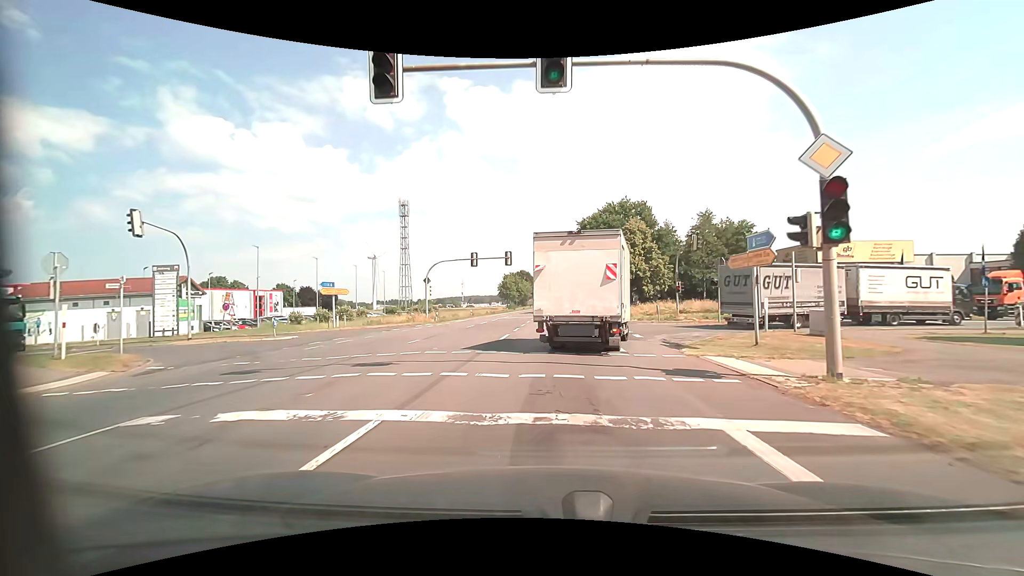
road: primary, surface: asphalt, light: Day
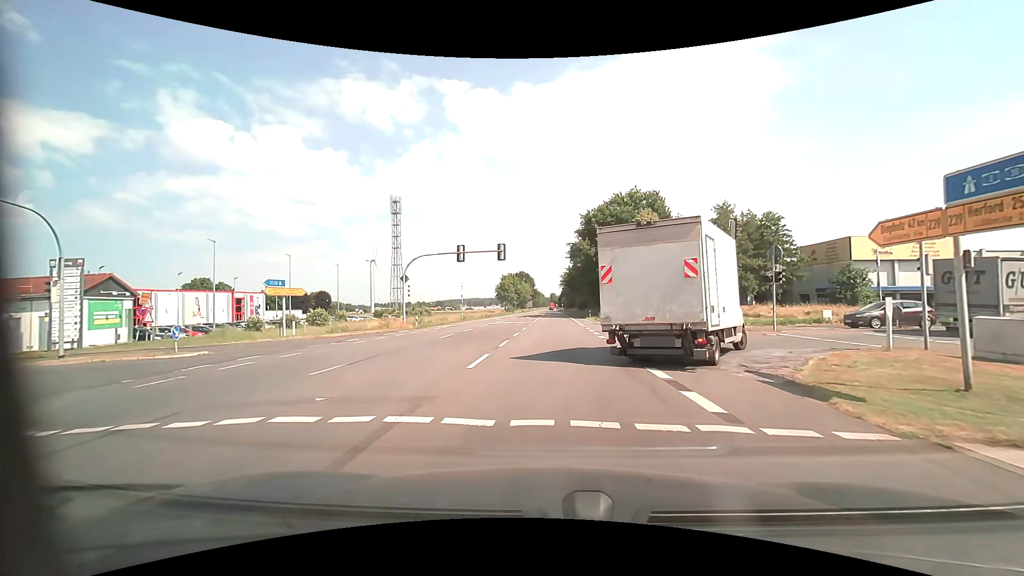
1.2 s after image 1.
(0.0, +7.6) m; 0°
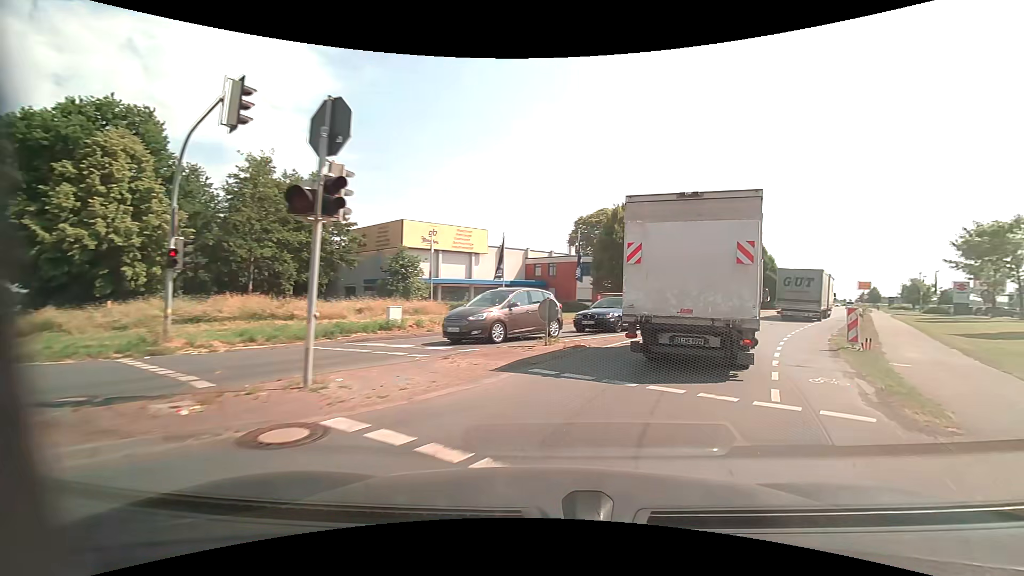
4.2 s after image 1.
(+6.5, +19.7) m; +48°
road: unclassified
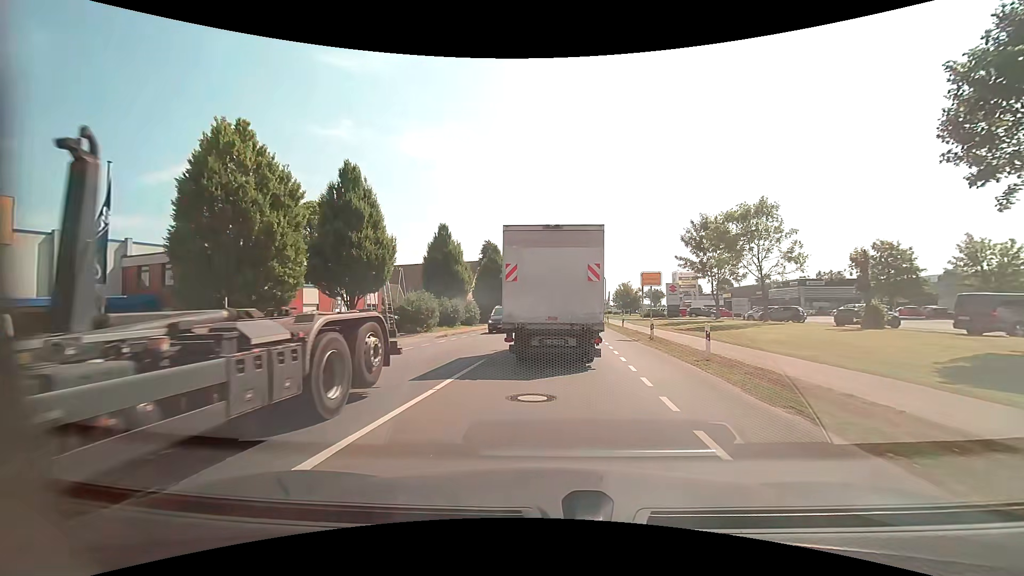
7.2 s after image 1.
(+8.2, +22.6) m; +30°
